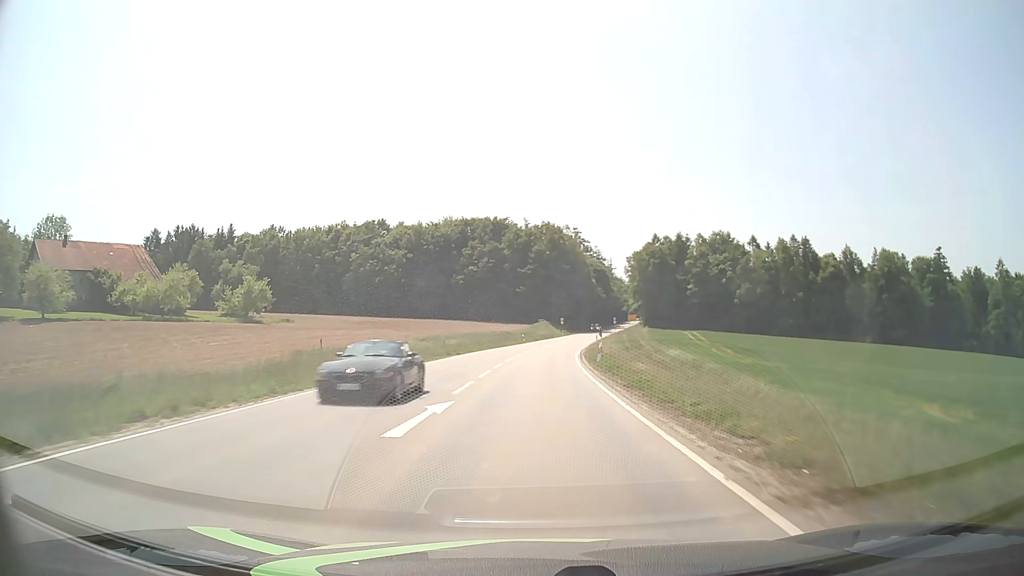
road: secondary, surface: asphalt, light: Day
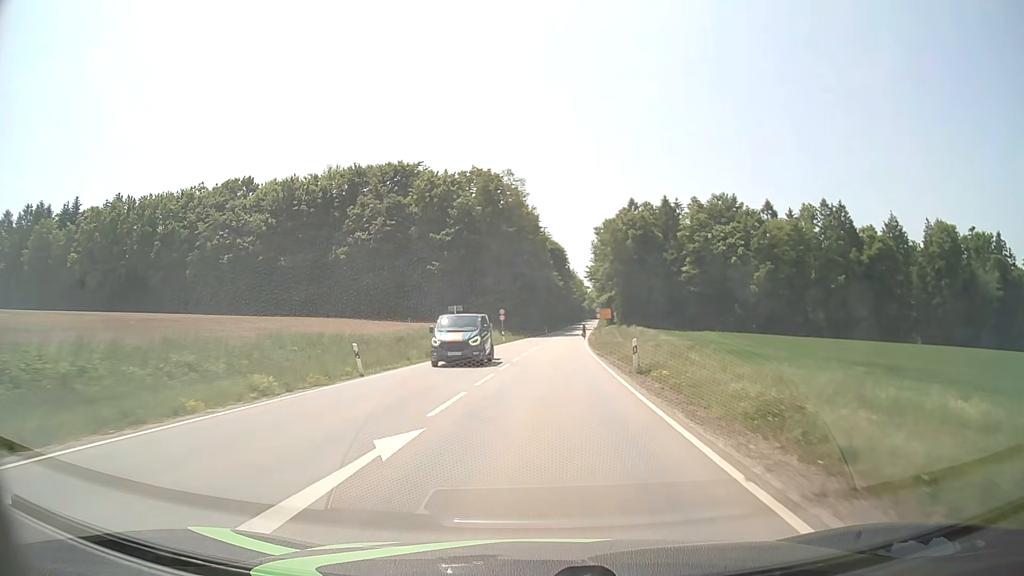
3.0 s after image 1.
(+2.3, +58.1) m; +5°
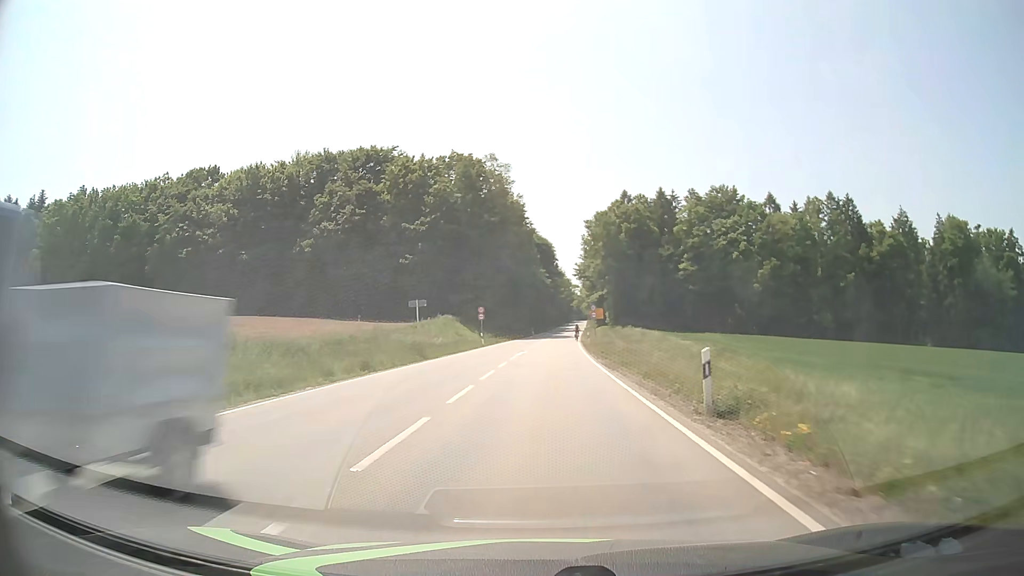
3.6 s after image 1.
(+0.1, +10.0) m; +1°
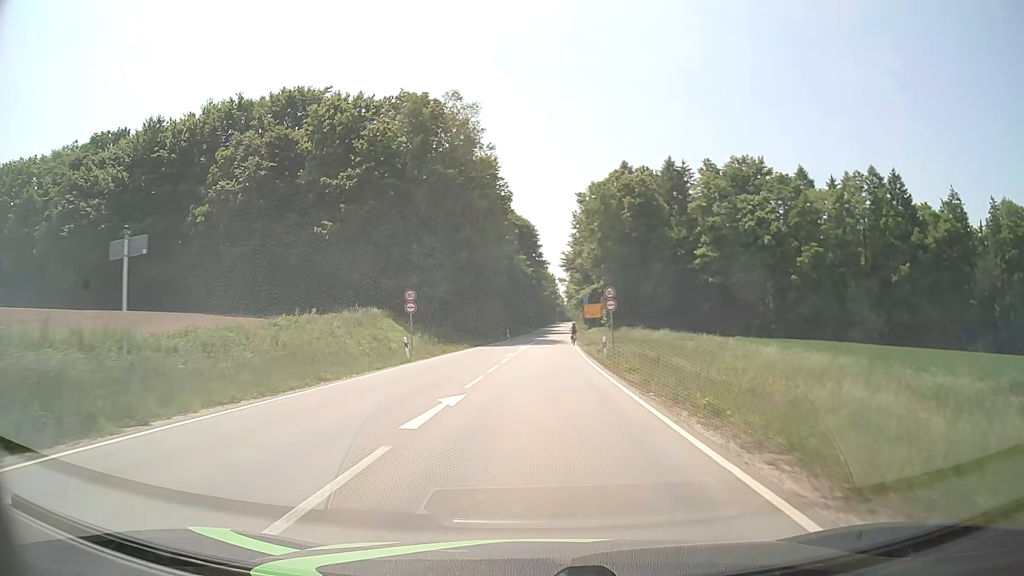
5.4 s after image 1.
(+0.4, +26.1) m; +2°
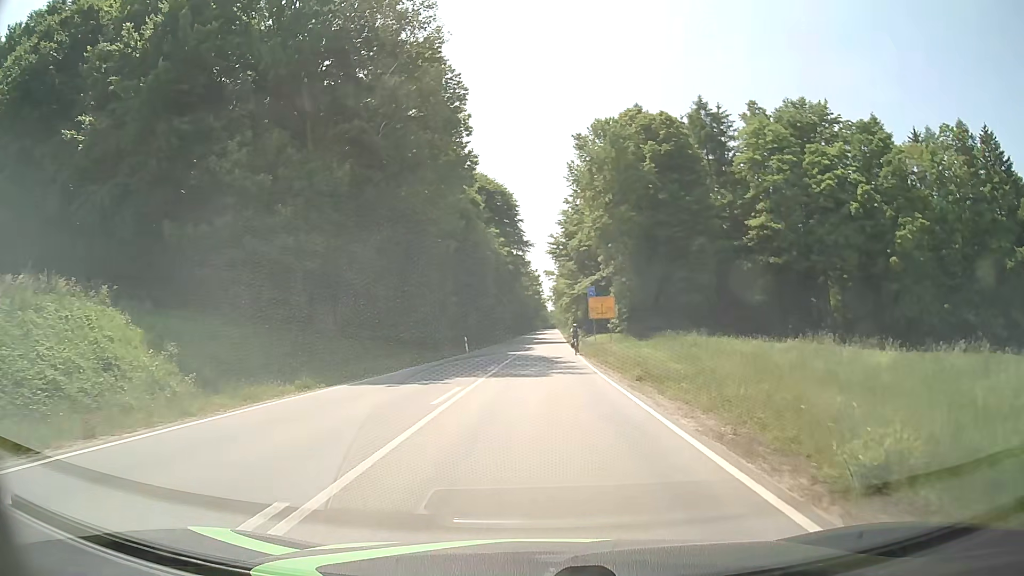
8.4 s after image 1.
(+0.4, +32.1) m; +1°
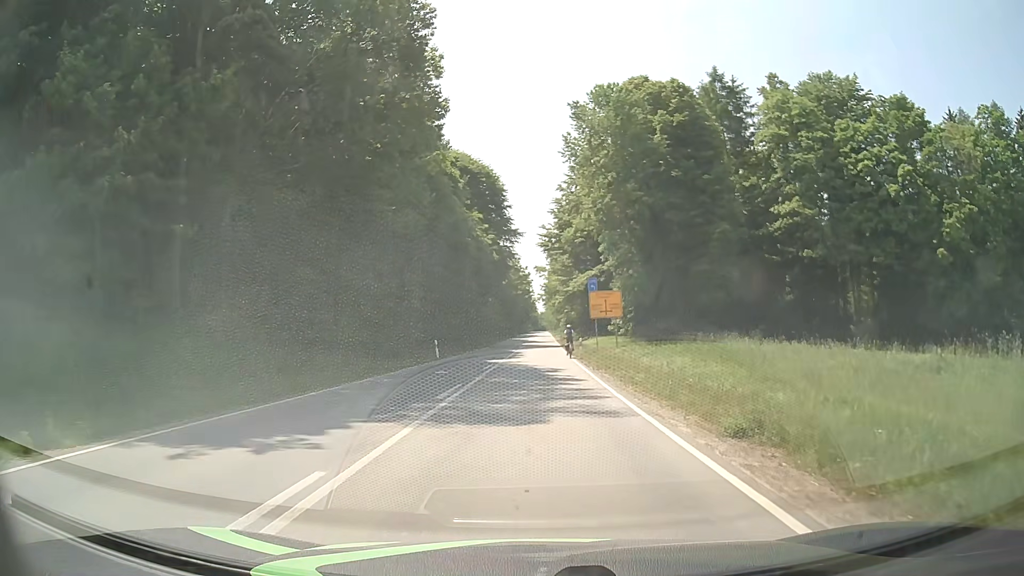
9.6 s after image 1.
(+0.1, +10.3) m; +1°
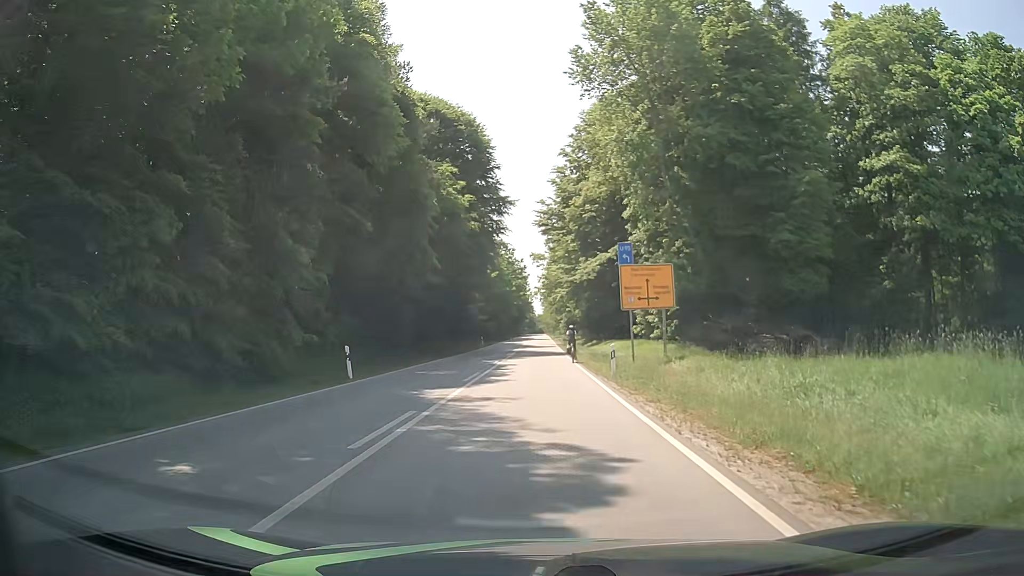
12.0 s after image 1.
(+0.1, +18.3) m; 0°
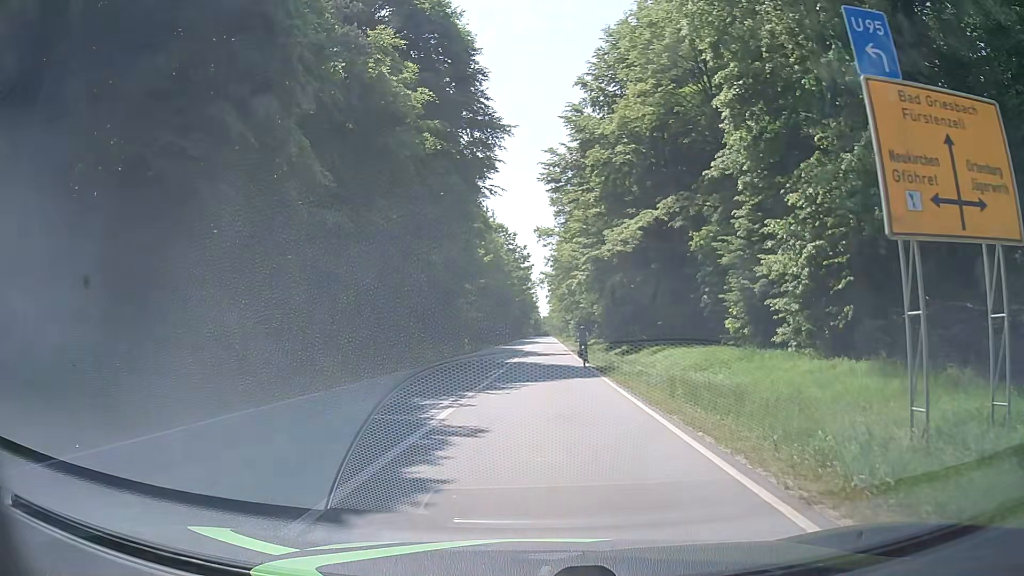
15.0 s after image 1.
(0.0, +20.7) m; 0°
(0, +10) (0, +20) (0, +30) (0, +40) (0, +50) (0, +60) (0, +70) (0, +80) (0, +90) (0, +100) m
